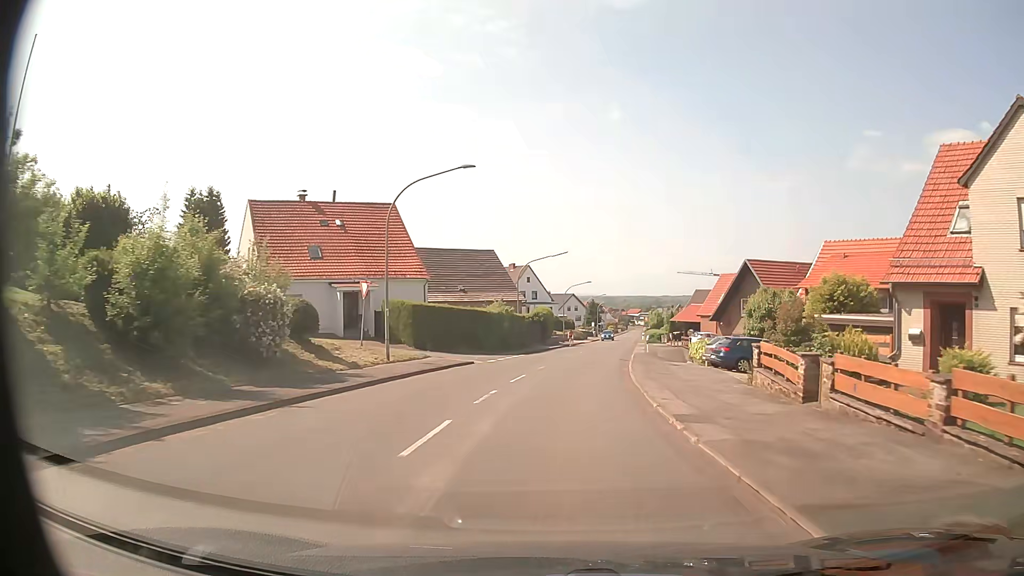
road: secondary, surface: asphalt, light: Day
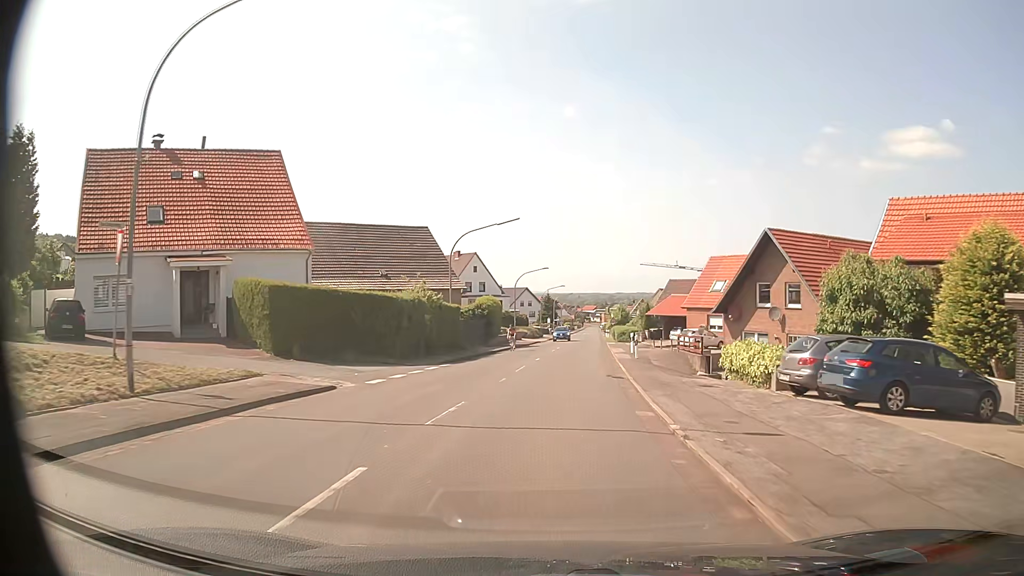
(+0.5, +15.2) m; +4°
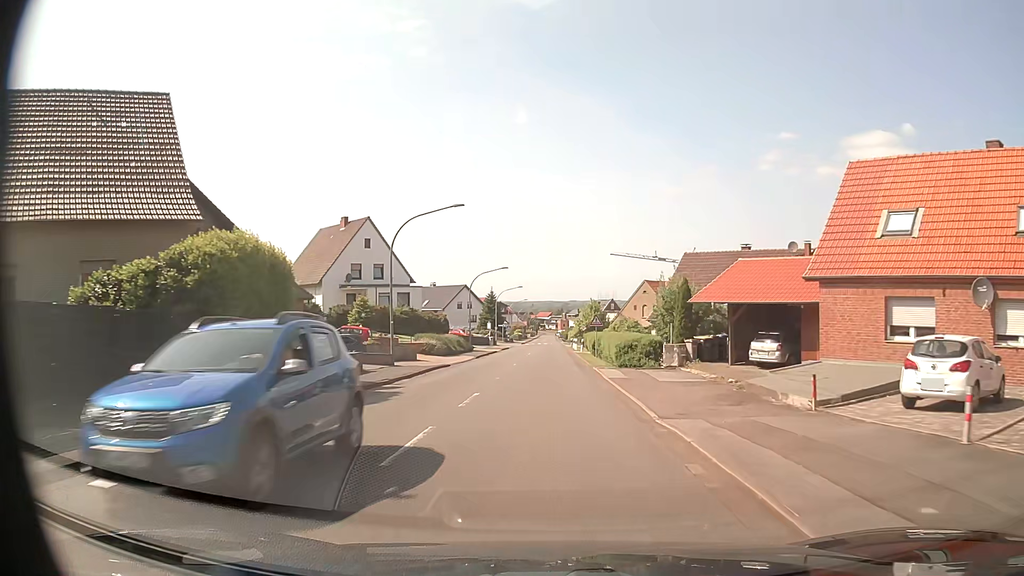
(+1.8, +38.1) m; +4°
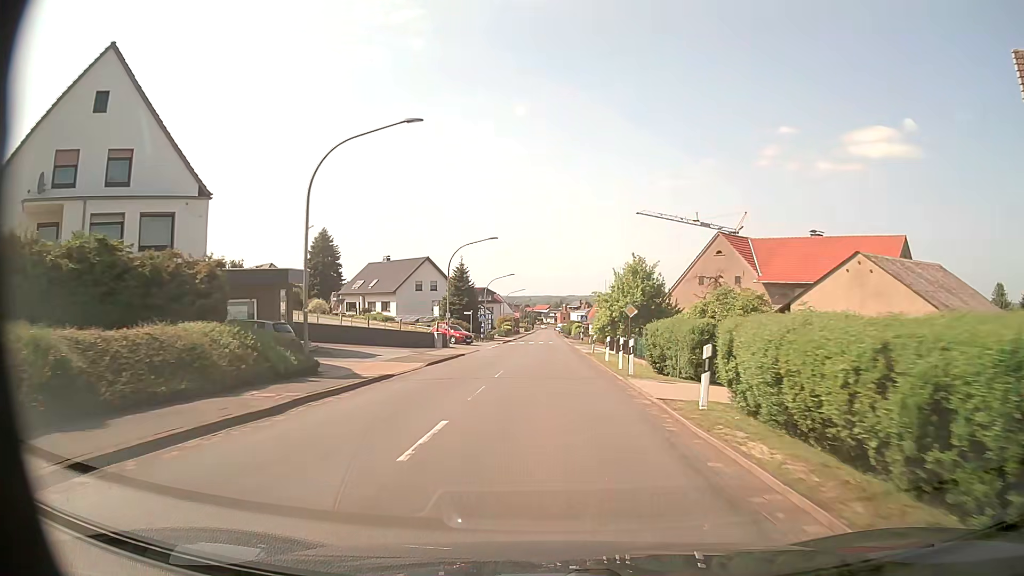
(+0.2, +42.4) m; 0°
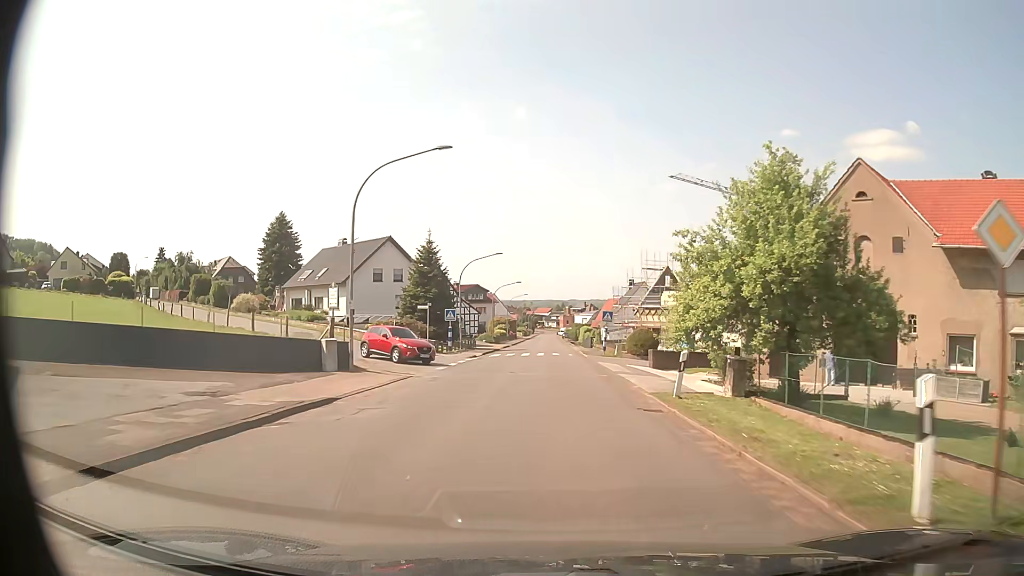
(-0.1, +24.7) m; 0°
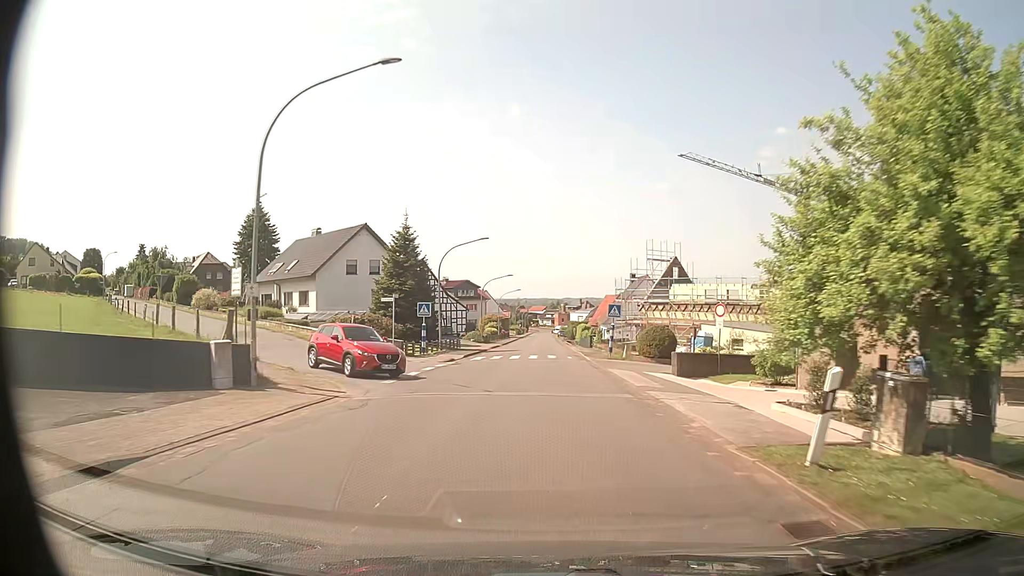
(0.0, +7.9) m; +1°
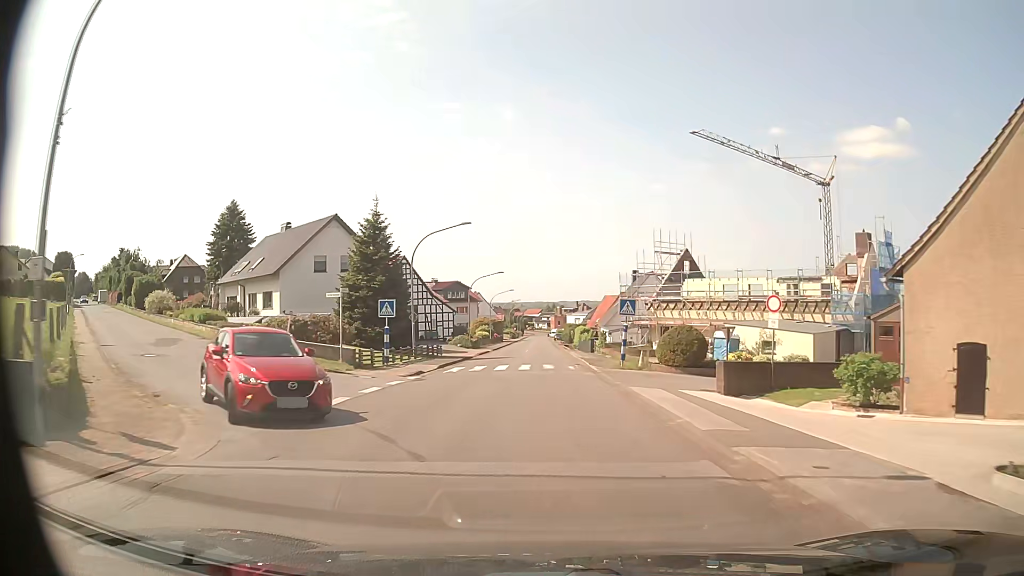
(0.0, +7.9) m; 0°
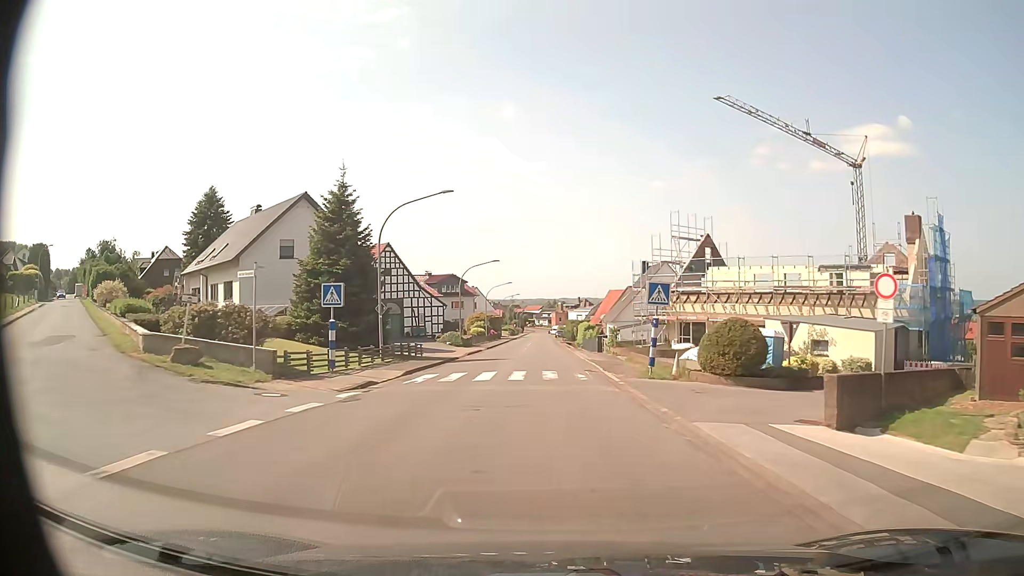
(0.0, +7.9) m; 0°
(0, +10) (0, +20) (0, +30) (0, +40) (0, +50) (0, +60) (0, +70) (-1, +80) (-1, +90) (-1, +100) m
